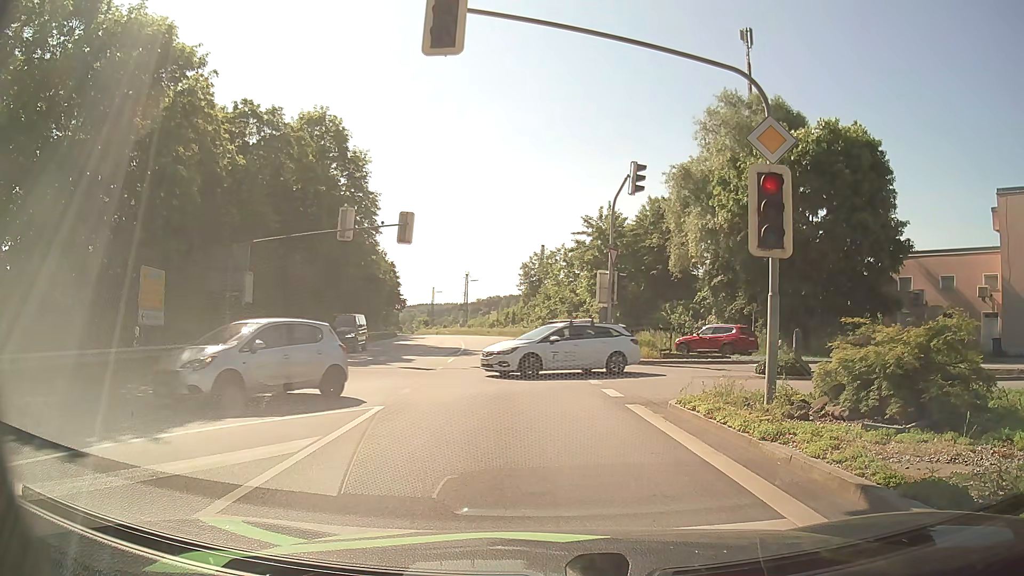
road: primary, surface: asphalt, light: Day
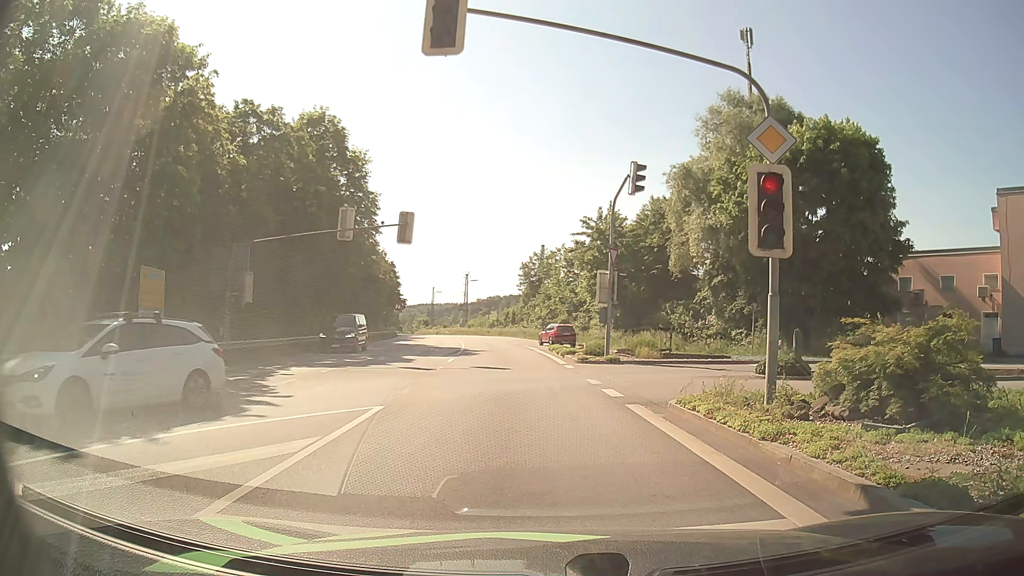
(0.0, 0.0) m; 0°
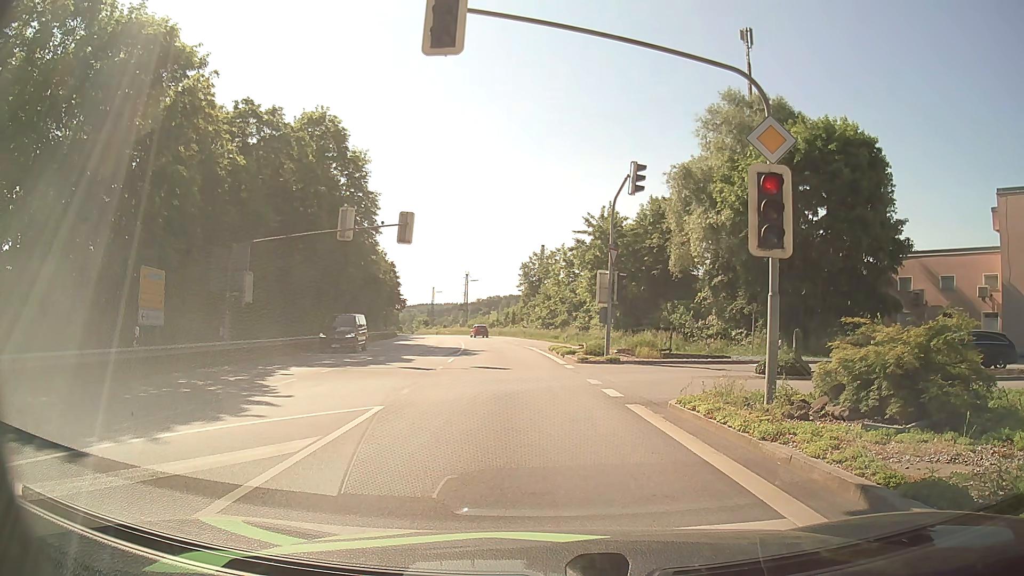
(0.0, 0.0) m; 0°
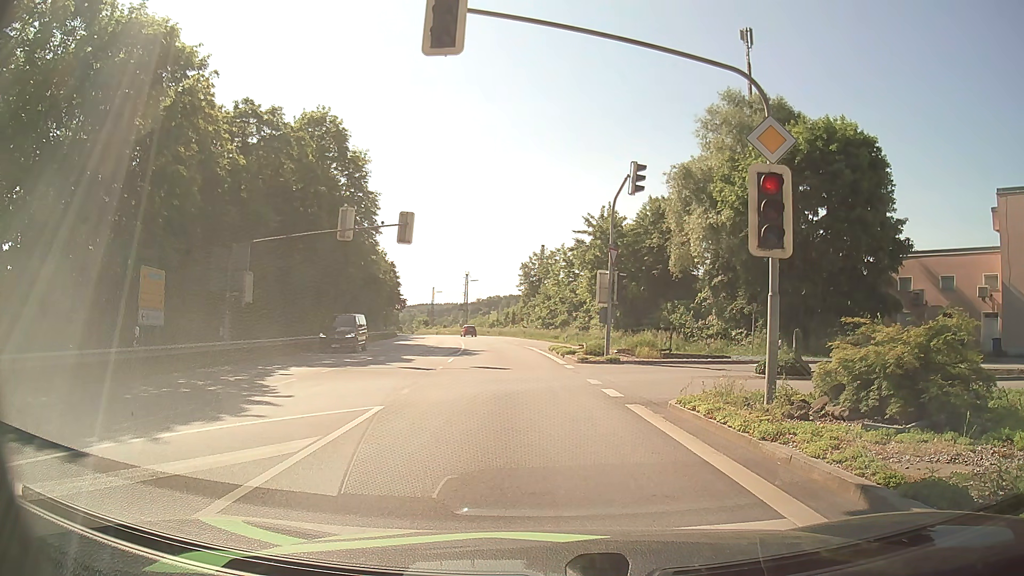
(0.0, 0.0) m; 0°
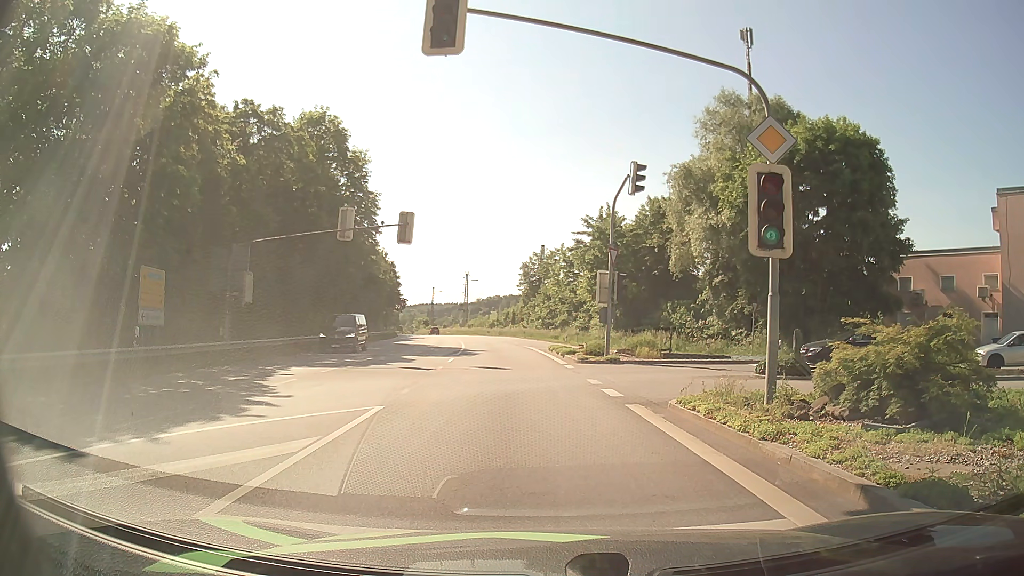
(0.0, 0.0) m; 0°
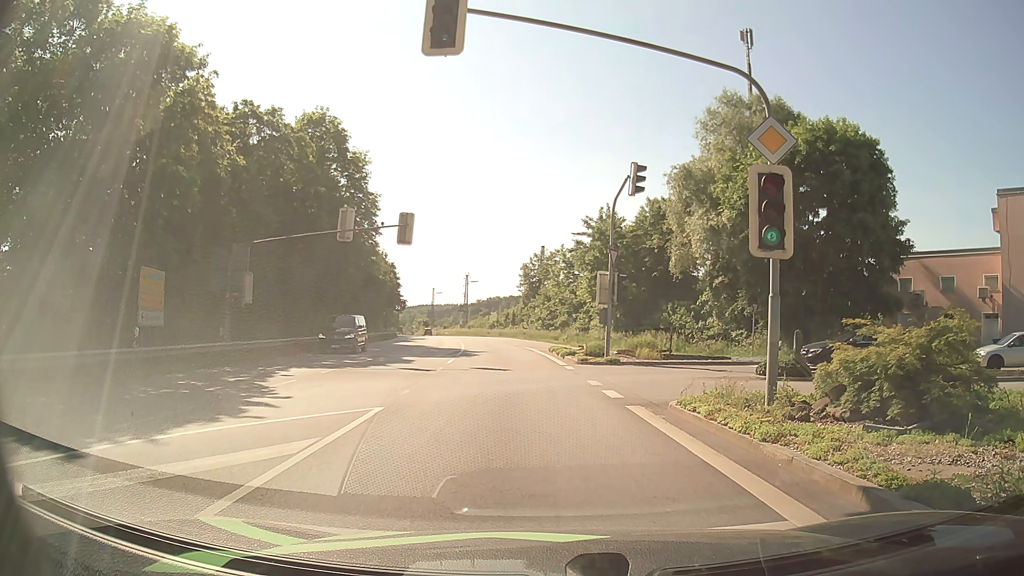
(0.0, 0.0) m; 0°
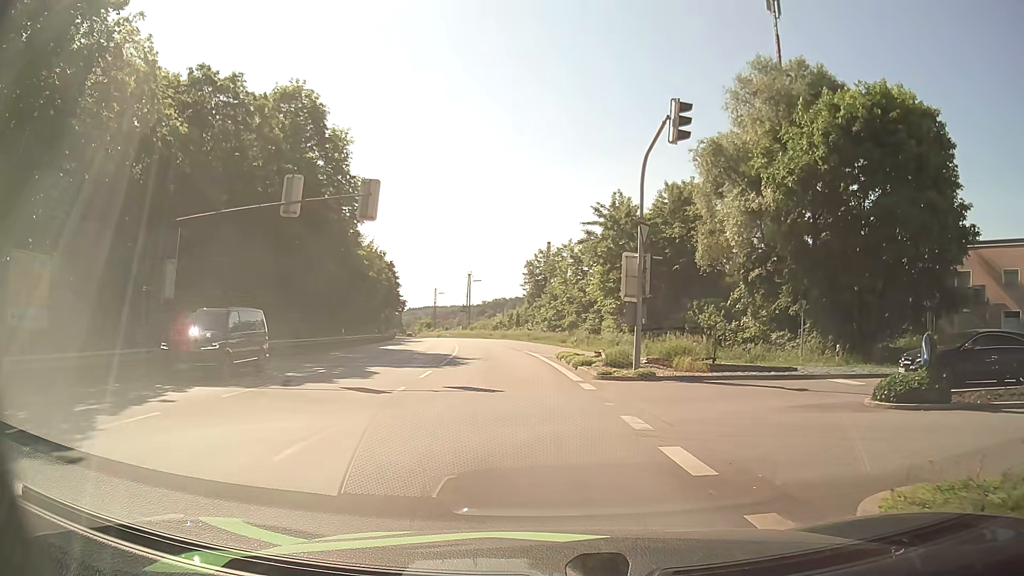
(+0.3, +7.2) m; +2°
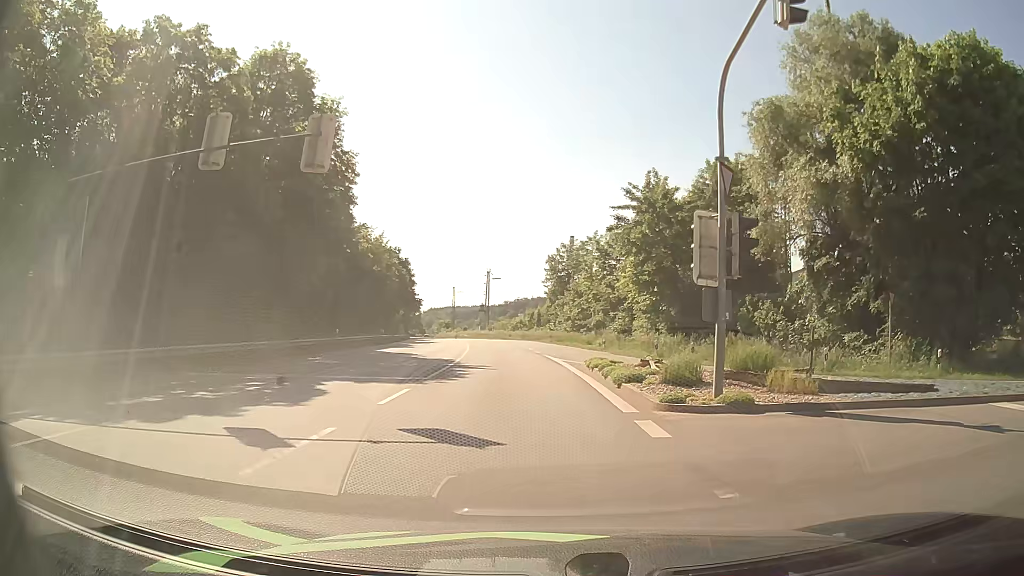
(-0.2, +7.1) m; -2°
(0, +10) (-1, +20) (-2, +30) (-3, +40) (-4, +50) (-5, +60) (-6, +70) (-8, +80) (-9, +89) (-11, +99) m
